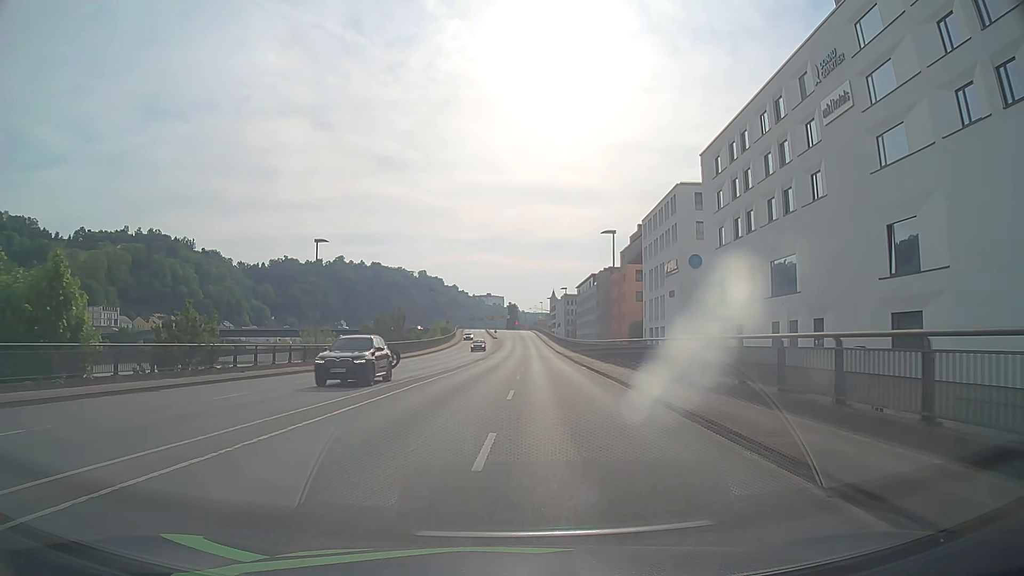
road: primary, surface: asphalt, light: Day
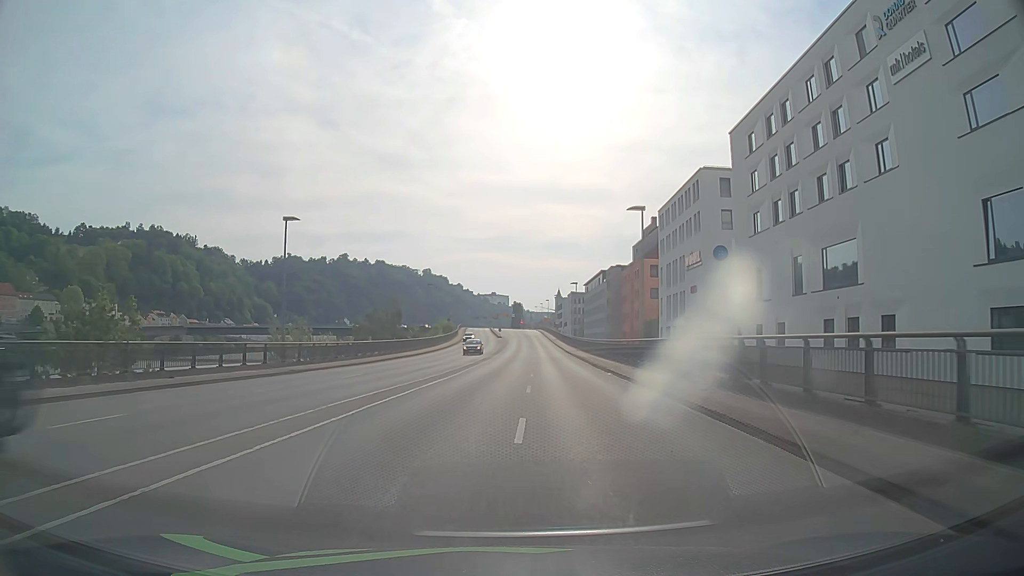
(0.0, +7.3) m; +1°
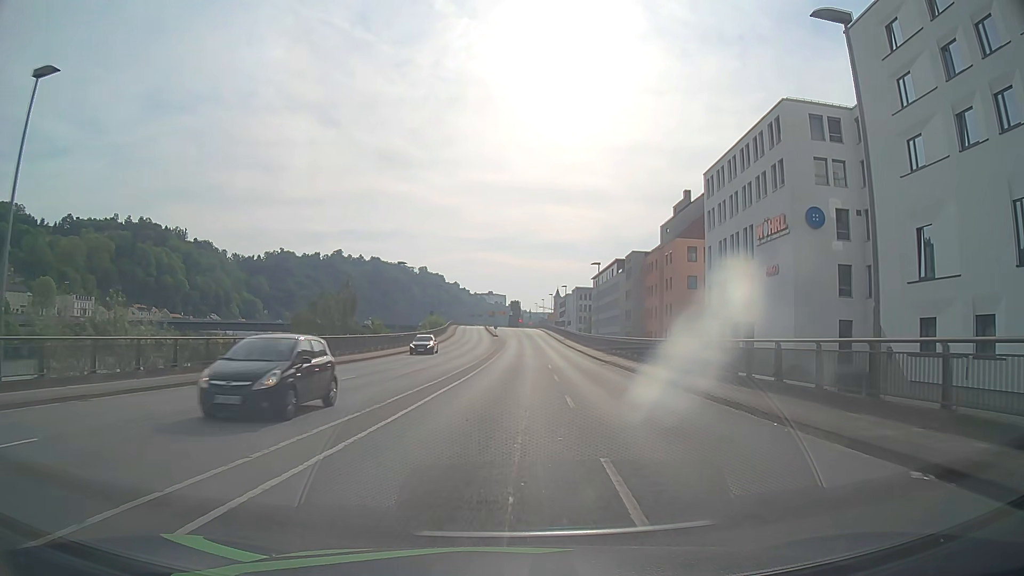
(-0.3, +22.0) m; 0°
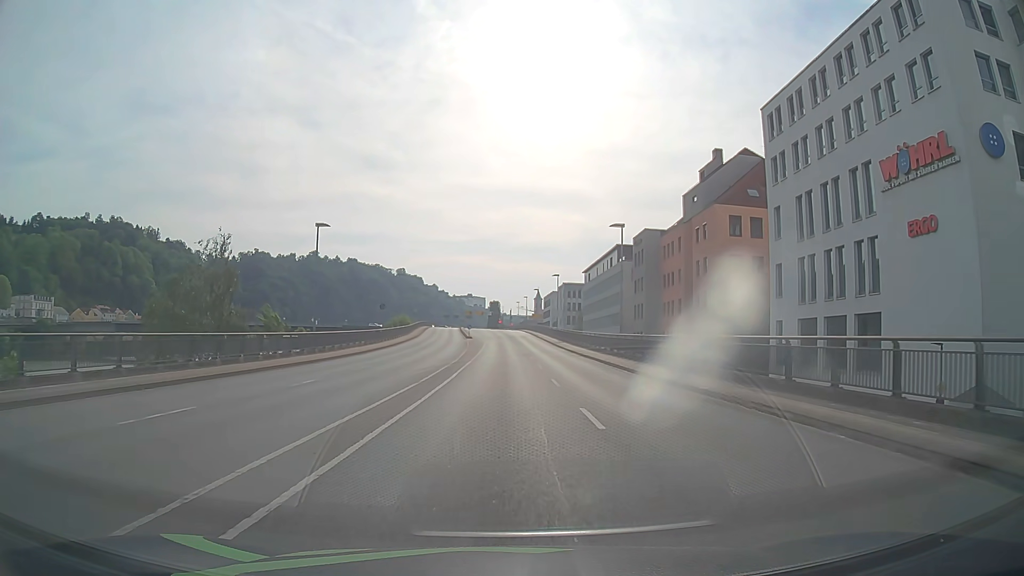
(+0.1, +21.9) m; +1°
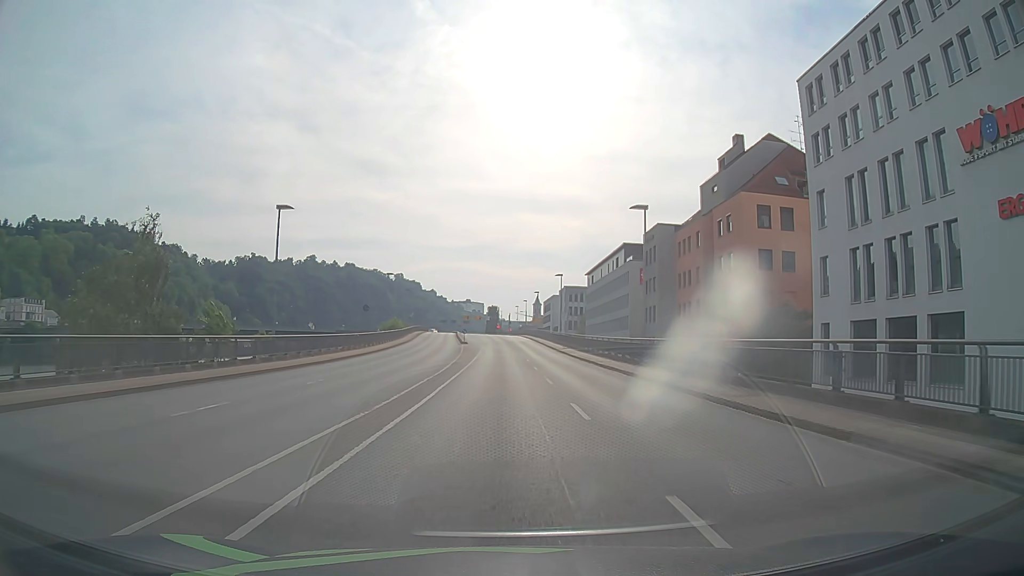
(0.0, +7.2) m; 0°
